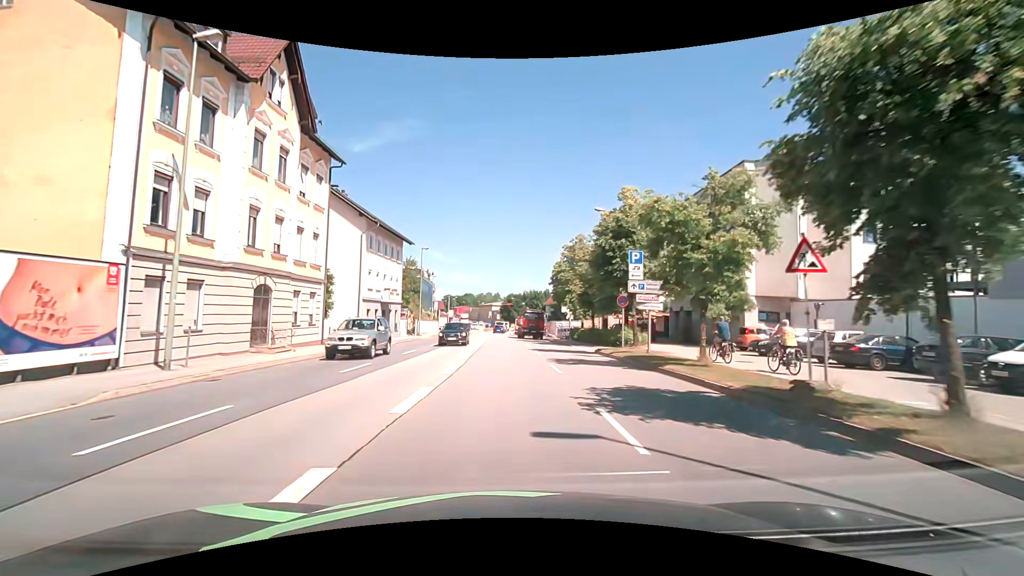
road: primary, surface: asphalt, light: Day
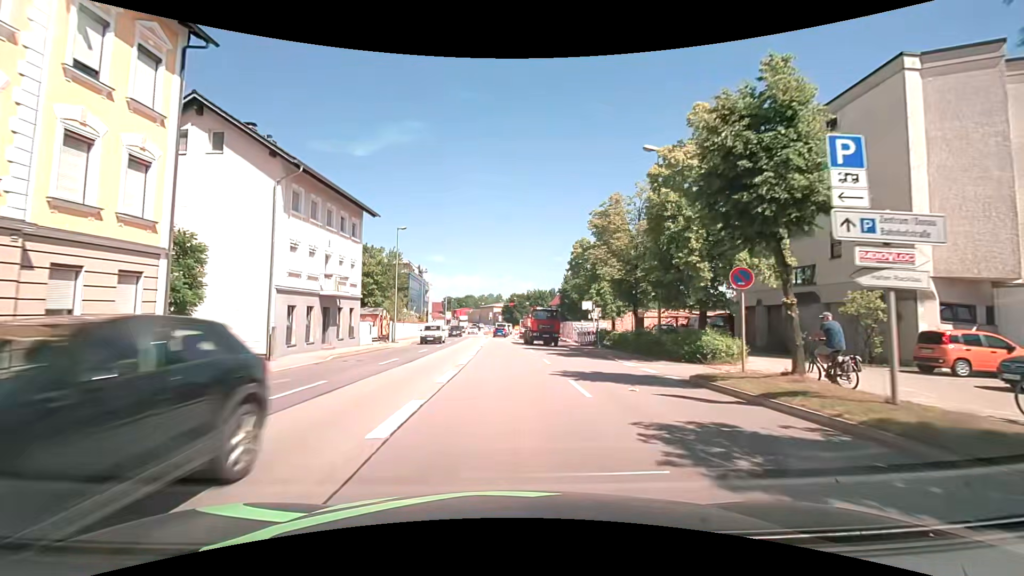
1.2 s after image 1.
(+0.1, +13.5) m; 0°
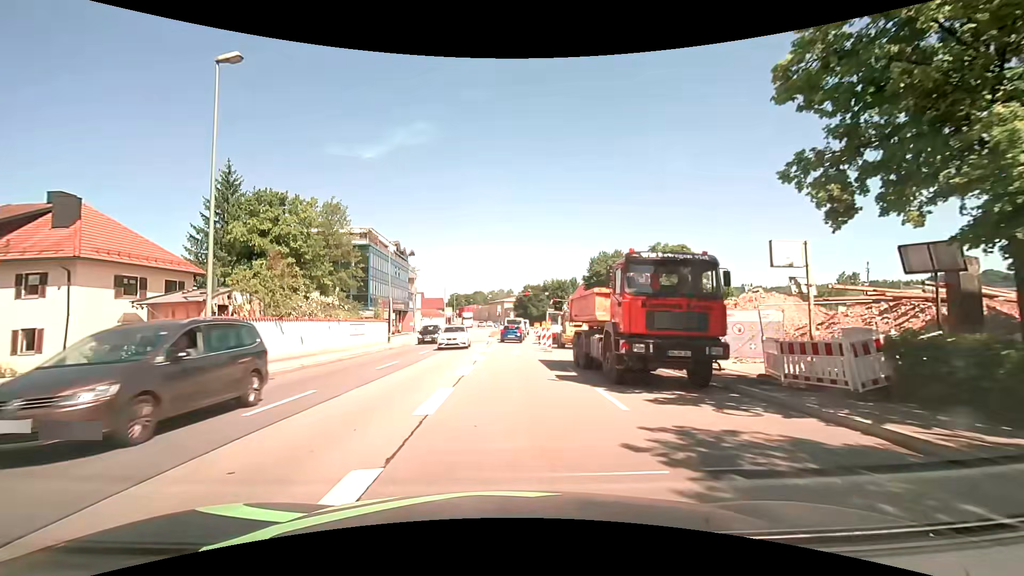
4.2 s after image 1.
(0.0, +28.2) m; -1°
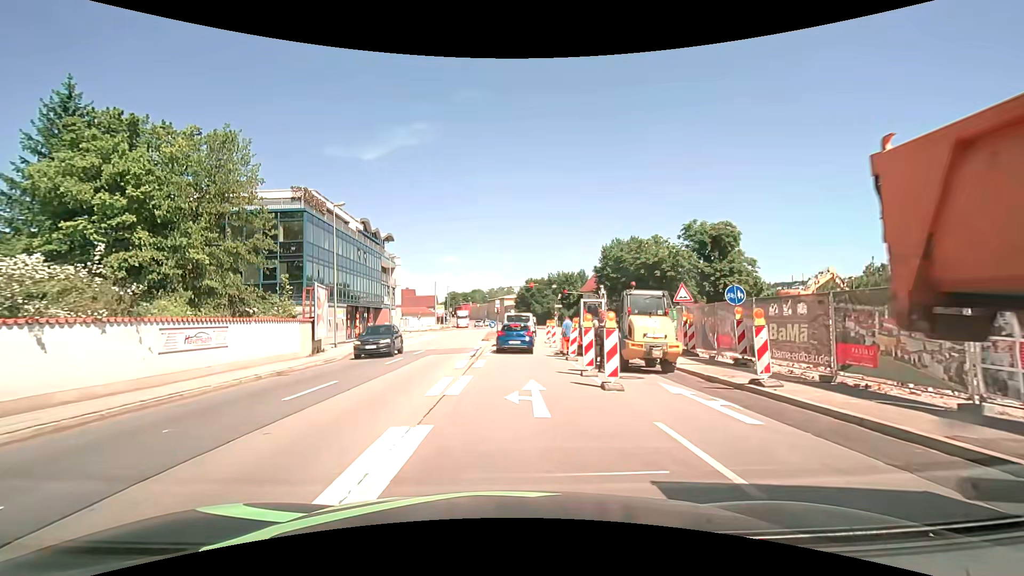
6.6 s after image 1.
(0.0, +15.9) m; 0°
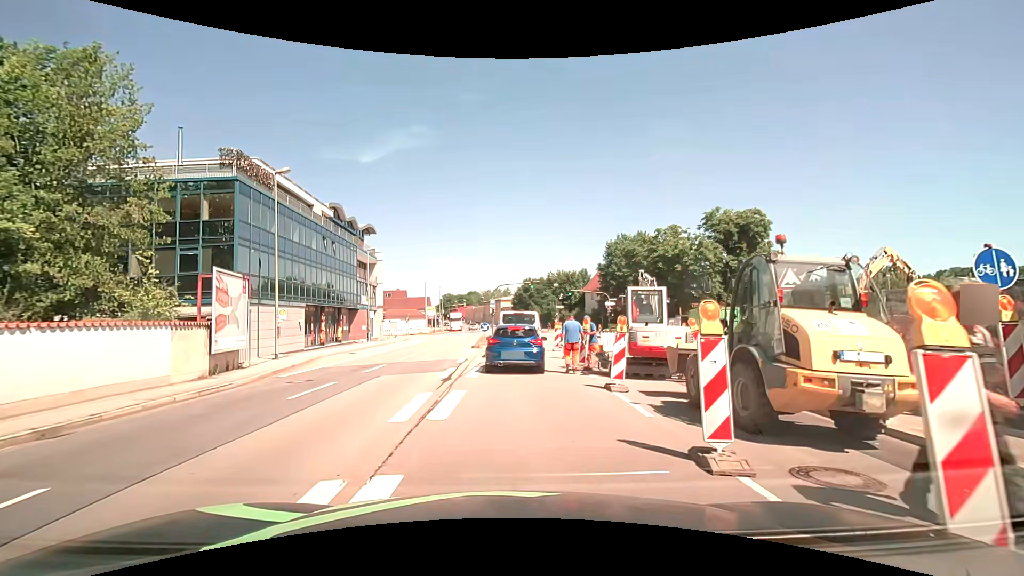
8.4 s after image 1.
(0.0, +8.2) m; +1°
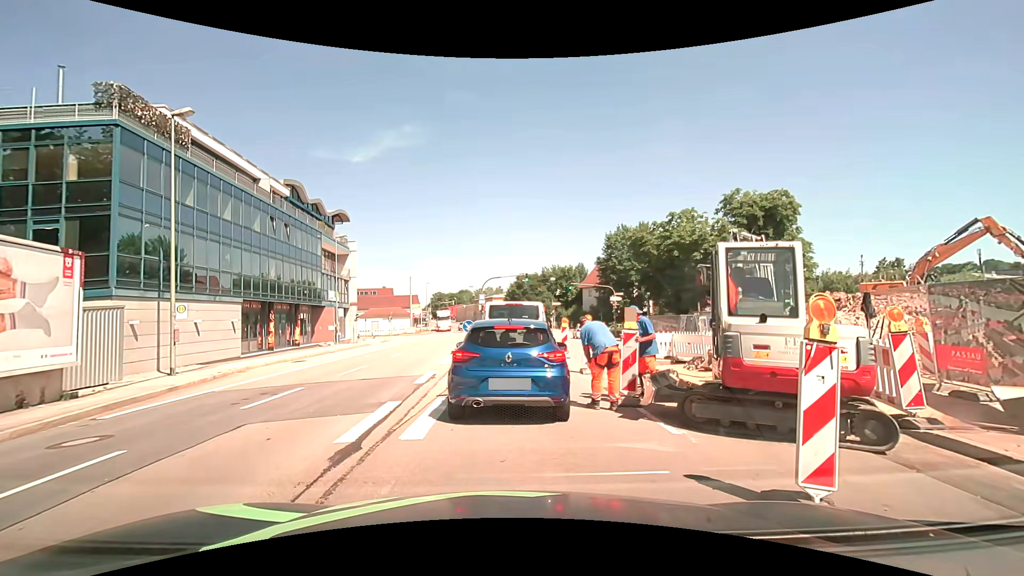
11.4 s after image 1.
(0.0, +7.1) m; 0°
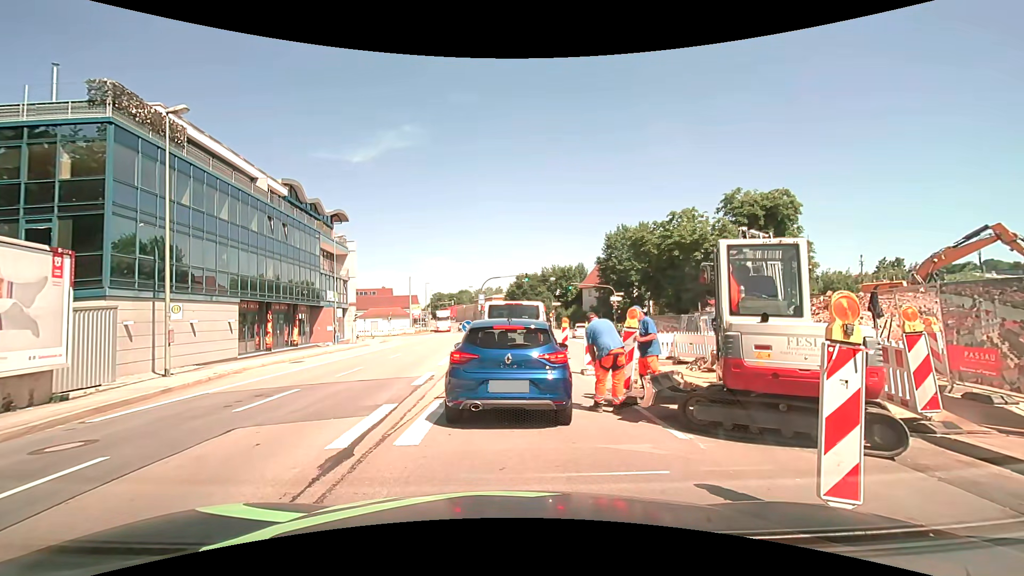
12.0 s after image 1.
(0.0, +0.3) m; 0°
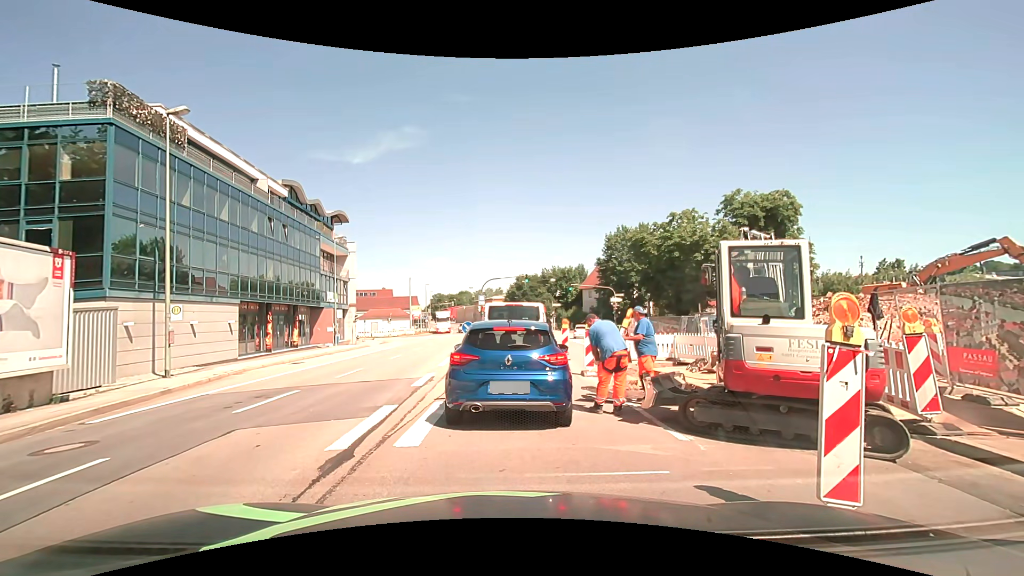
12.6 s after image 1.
(0.0, +0.1) m; 0°
(0, +10) (0, +20) (+1, +30) (+1, +40) (+2, +50) (+1, +60) (+1, +70) (+1, +80) (0, +90) (-1, +100) m
